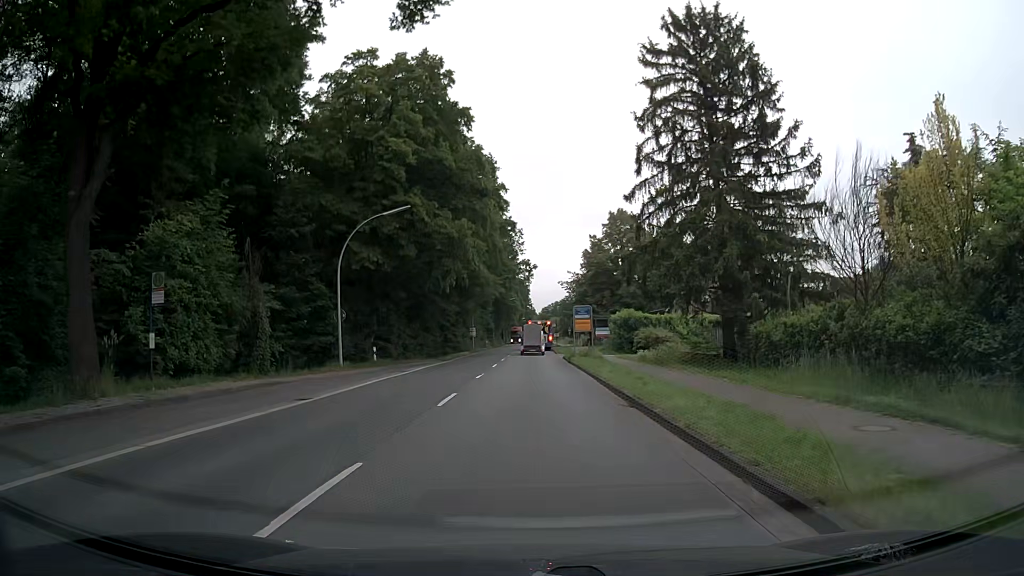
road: secondary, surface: asphalt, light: Day
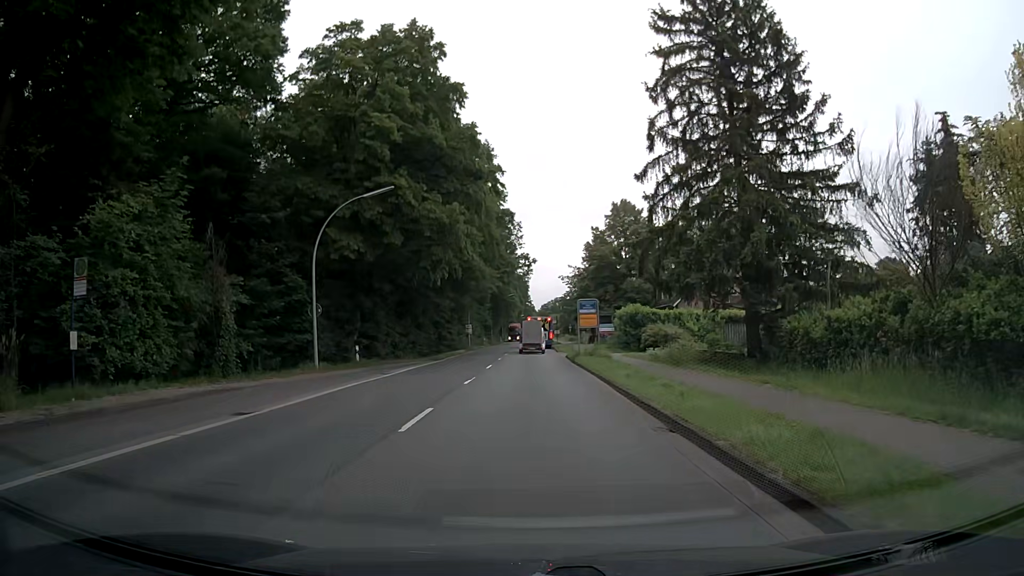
(0.0, +3.9) m; -1°
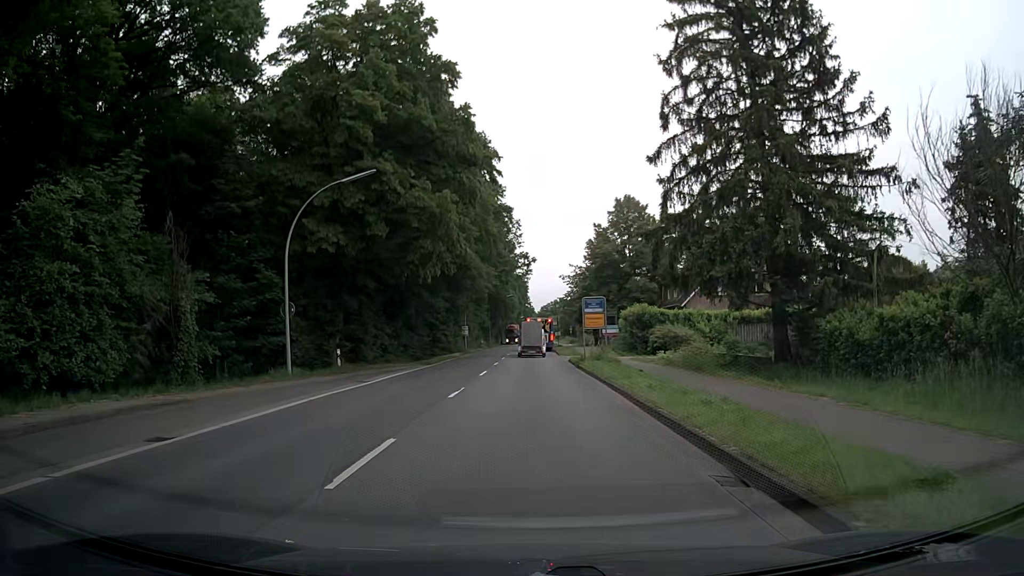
(0.0, +3.4) m; 0°
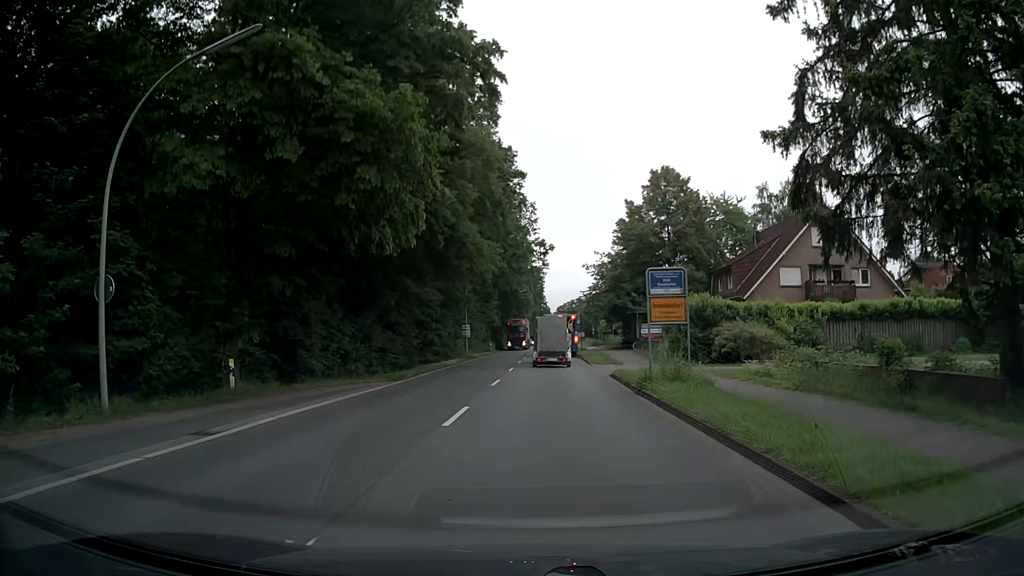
(-0.1, +13.3) m; 0°
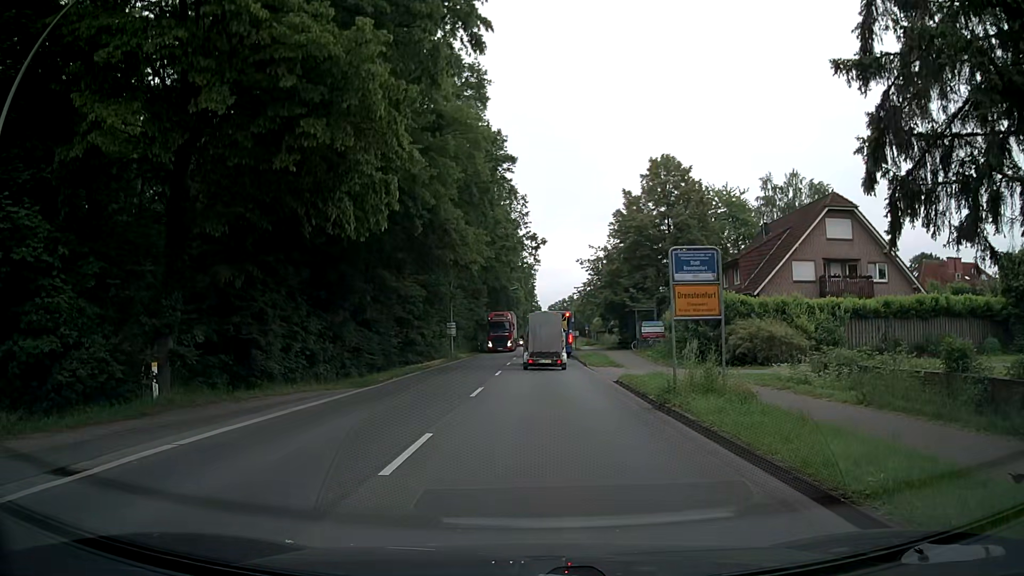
(0.0, +3.9) m; +1°
